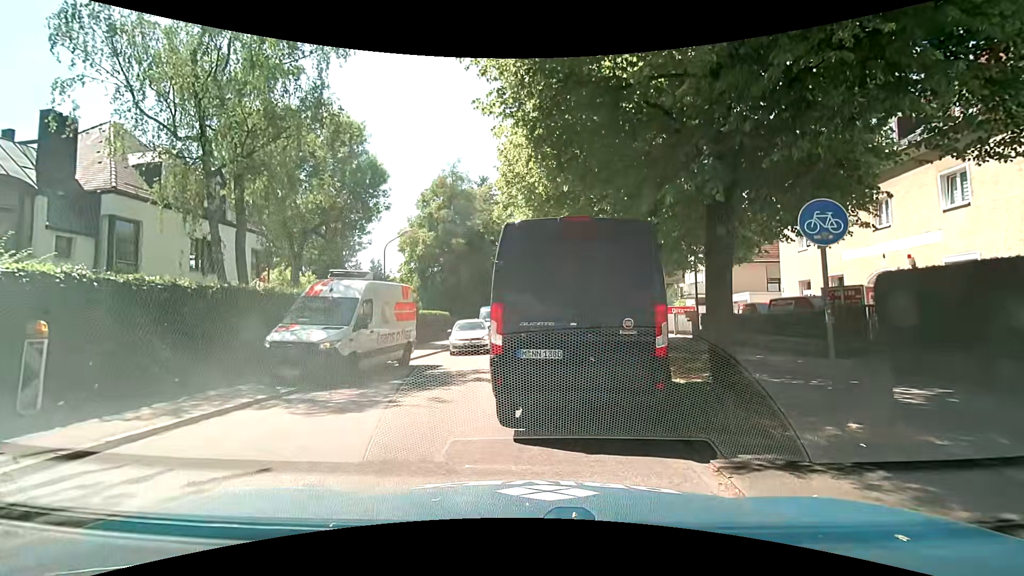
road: tertiary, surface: asphalt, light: Day
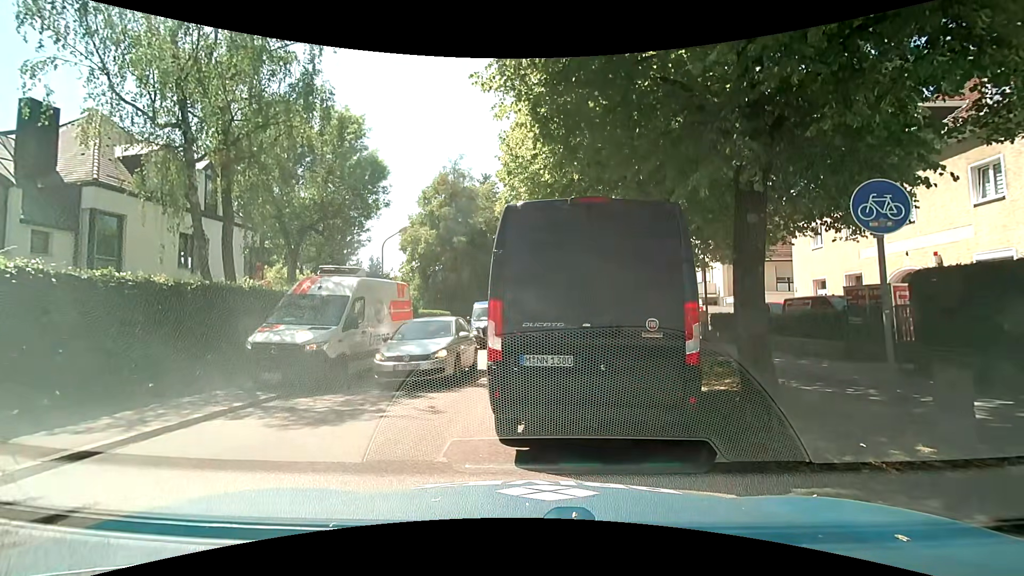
(0.0, +0.9) m; 0°
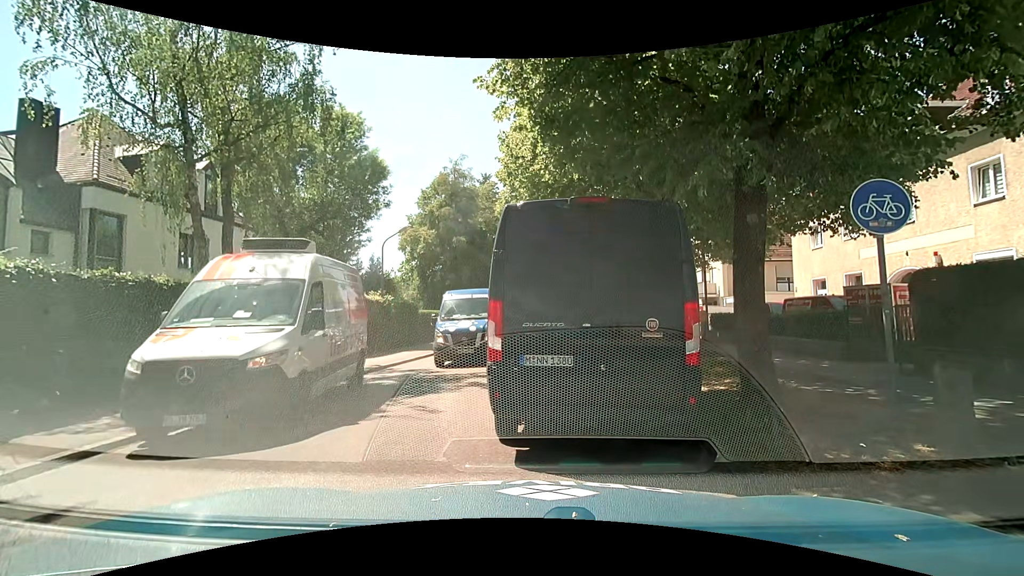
(0.0, +0.1) m; 0°
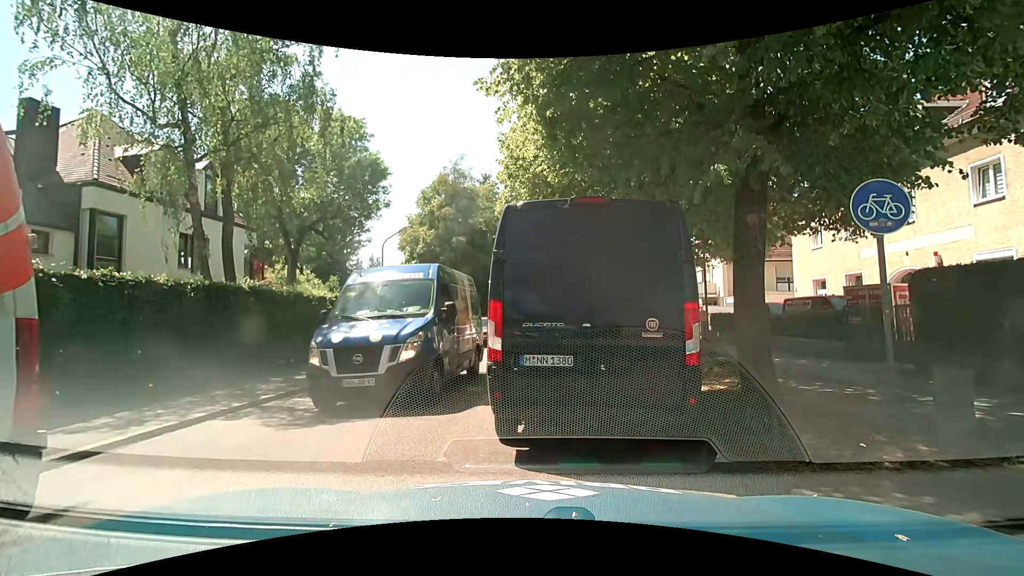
(0.0, 0.0) m; 0°
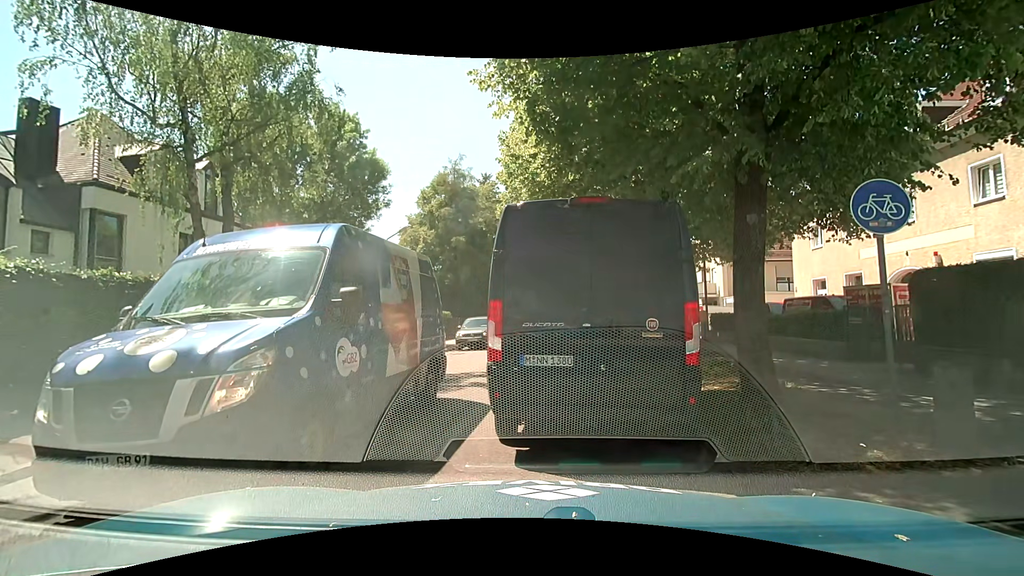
(0.0, 0.0) m; 0°
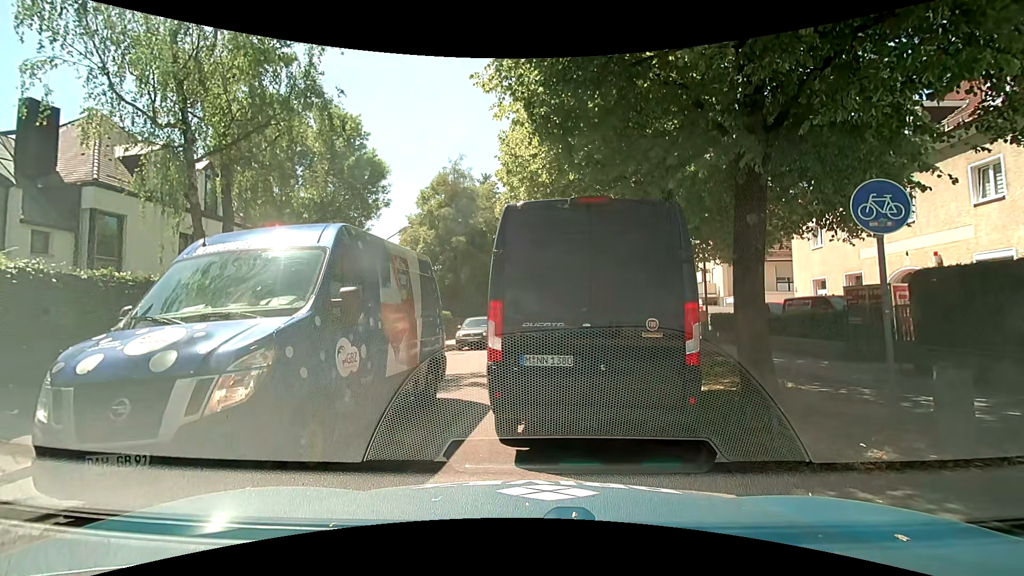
(0.0, 0.0) m; 0°
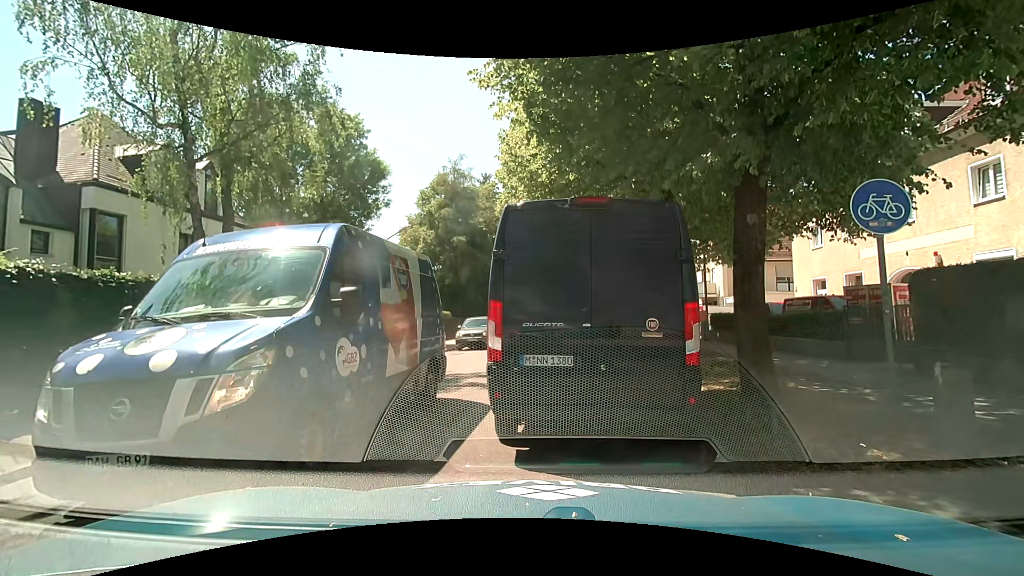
(0.0, 0.0) m; 0°
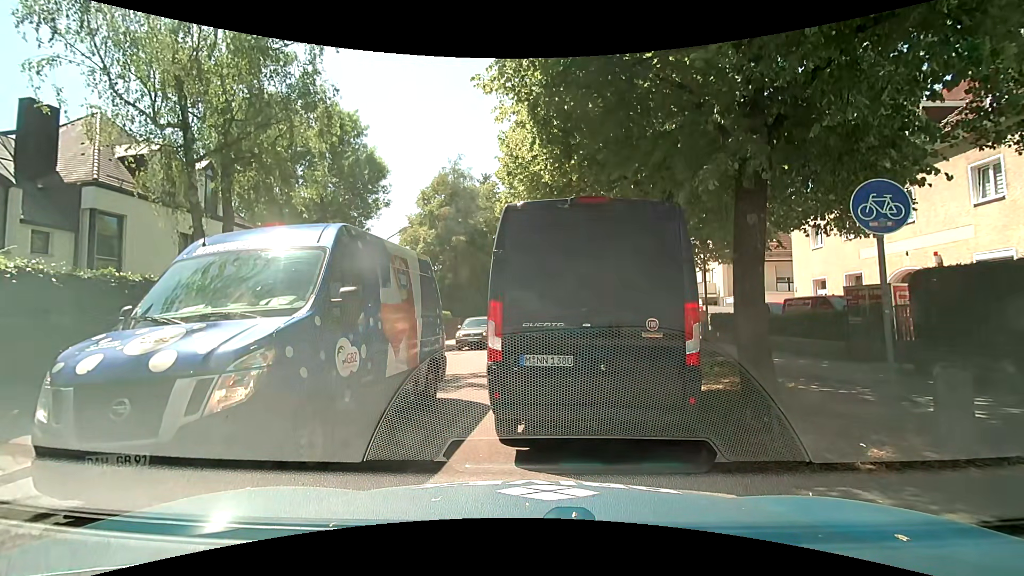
(0.0, 0.0) m; 0°
